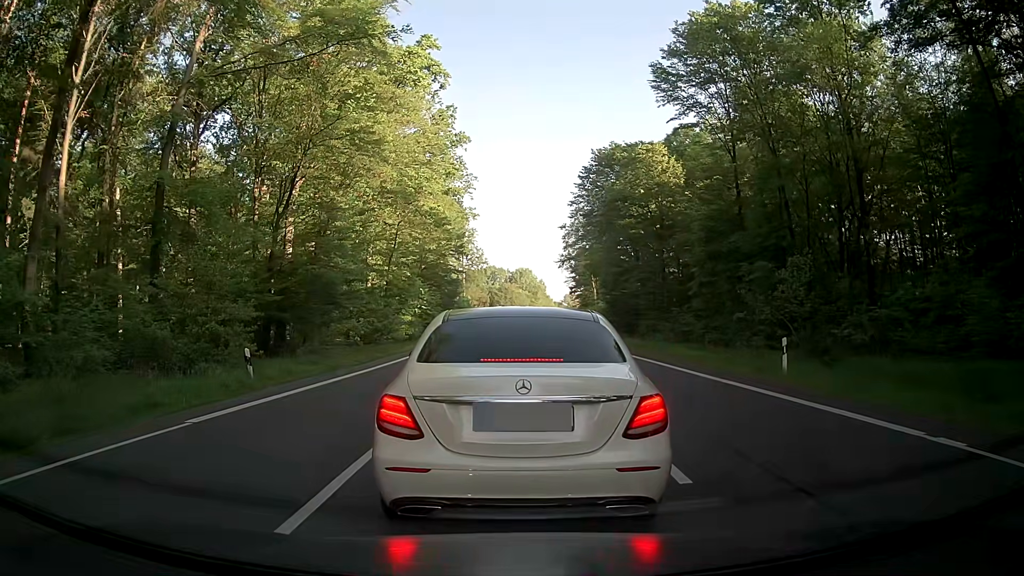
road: primary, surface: asphalt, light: Day
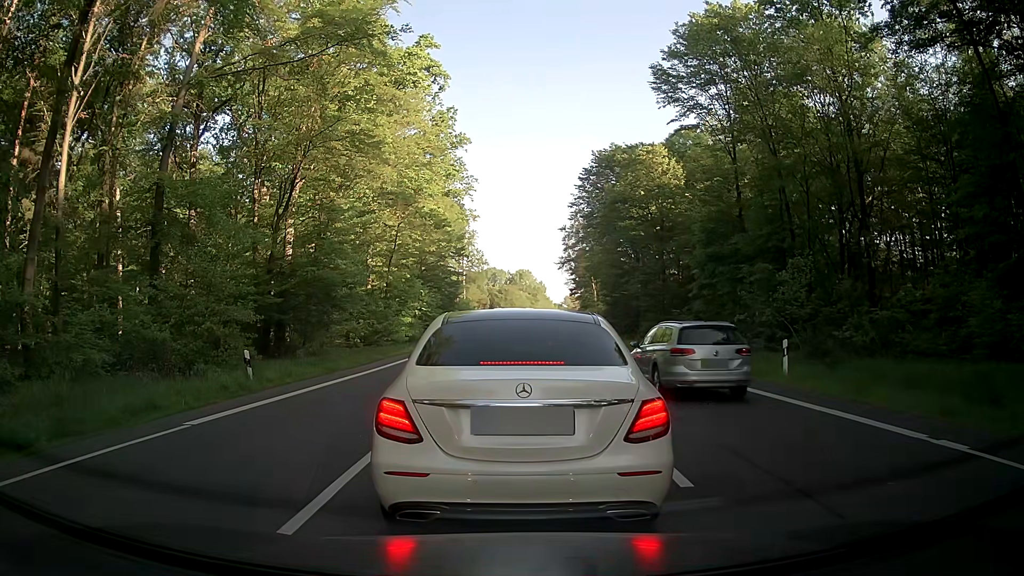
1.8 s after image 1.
(0.0, +0.1) m; 0°
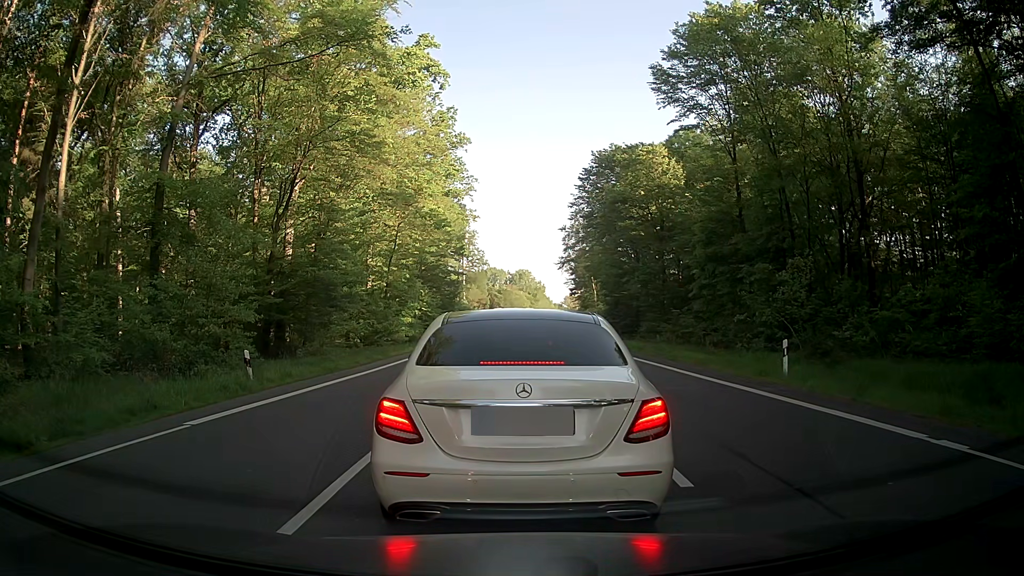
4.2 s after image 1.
(0.0, 0.0) m; 0°
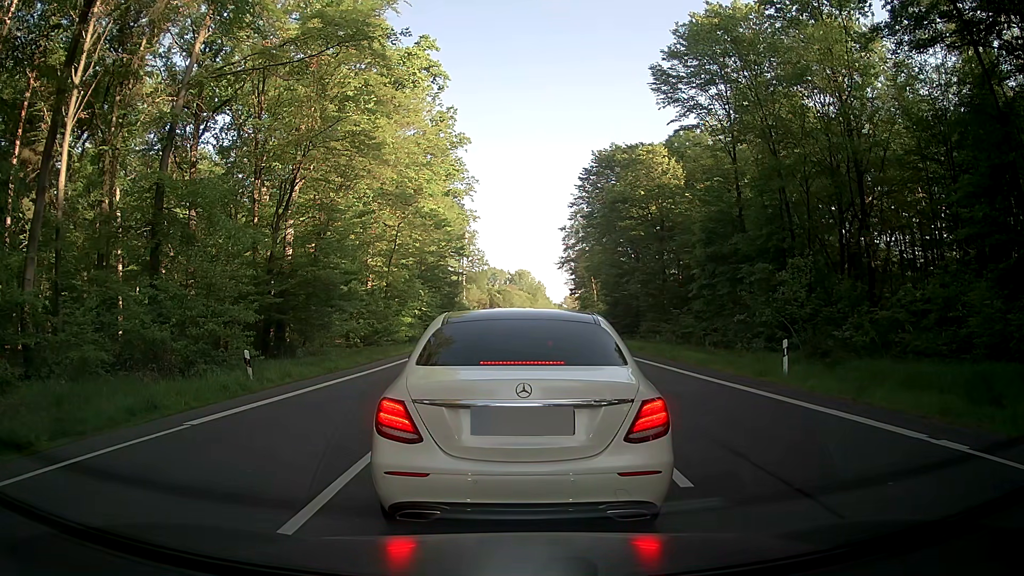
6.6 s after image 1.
(0.0, 0.0) m; 0°
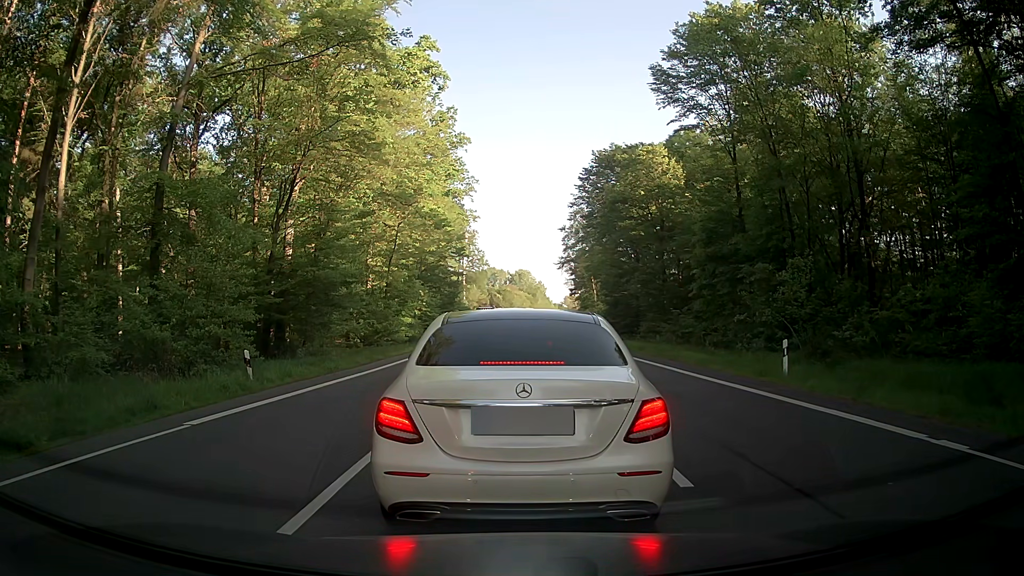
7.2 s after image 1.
(0.0, 0.0) m; 0°
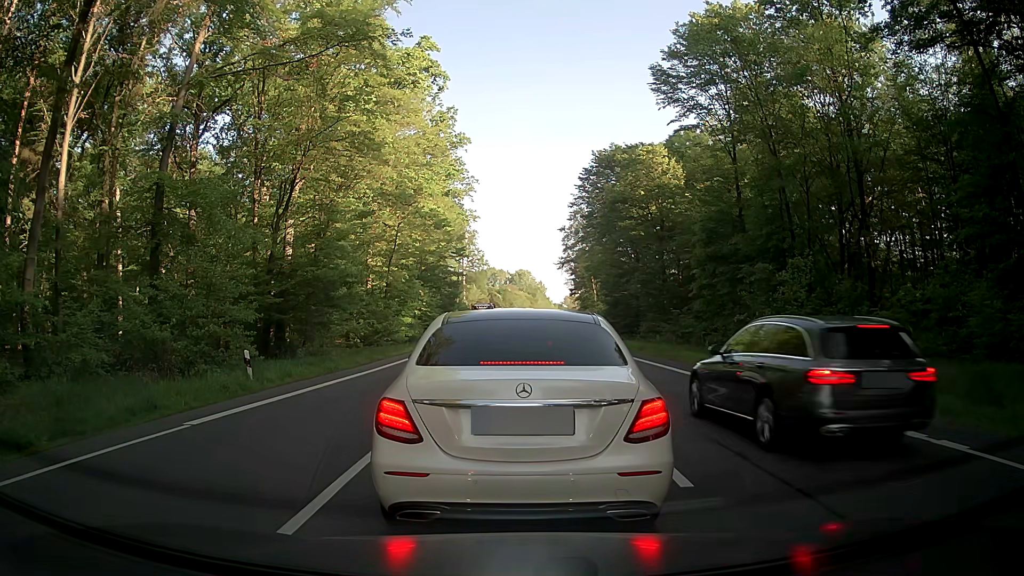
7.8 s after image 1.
(0.0, 0.0) m; 0°
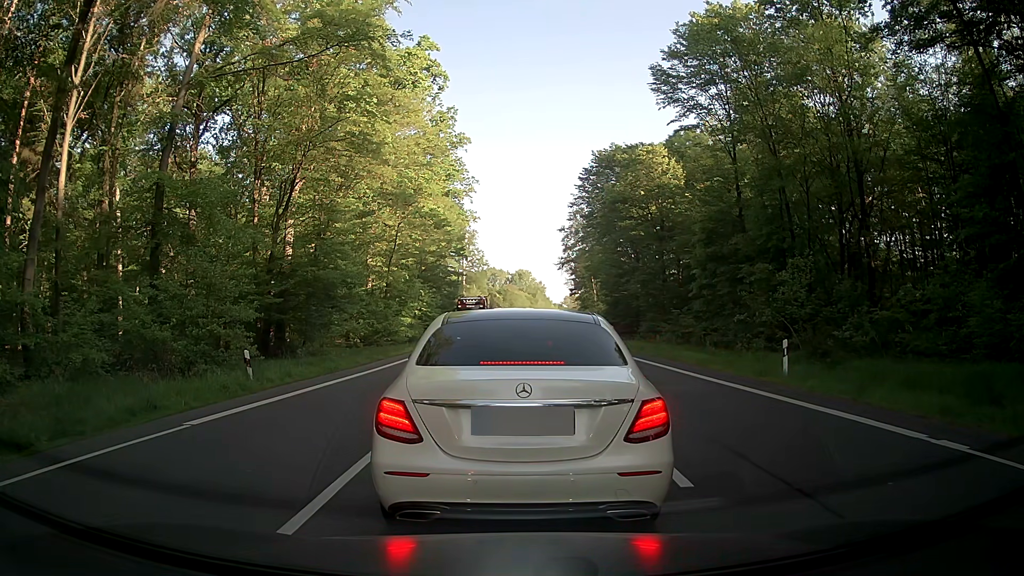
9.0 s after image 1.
(0.0, 0.0) m; 0°
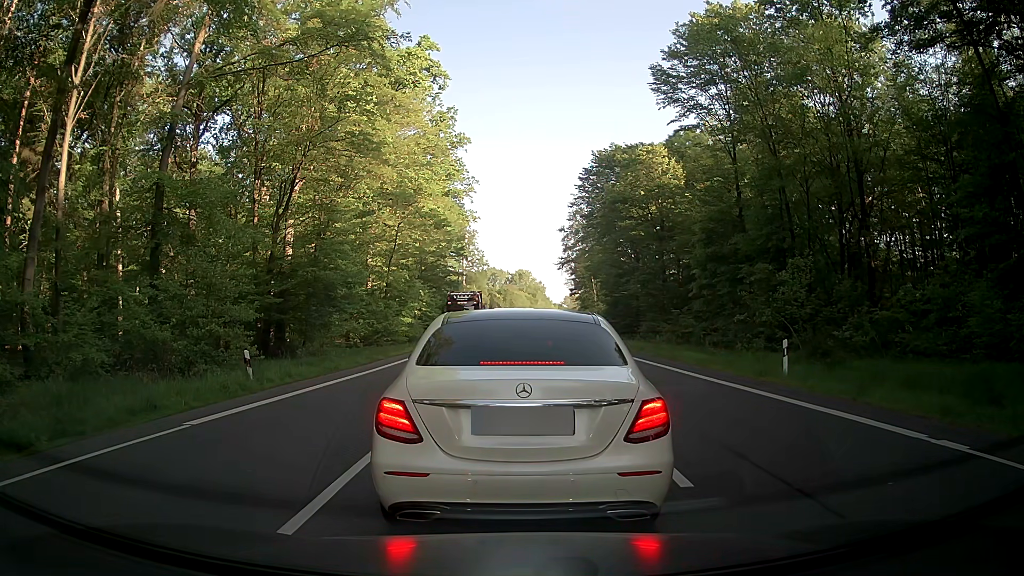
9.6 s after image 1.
(0.0, 0.0) m; 0°
